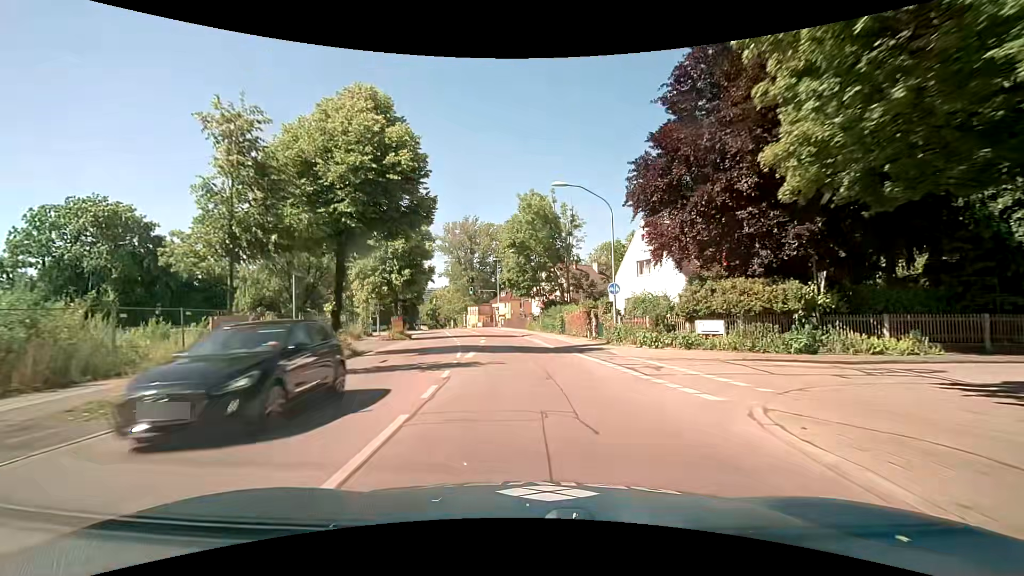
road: secondary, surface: asphalt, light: Day
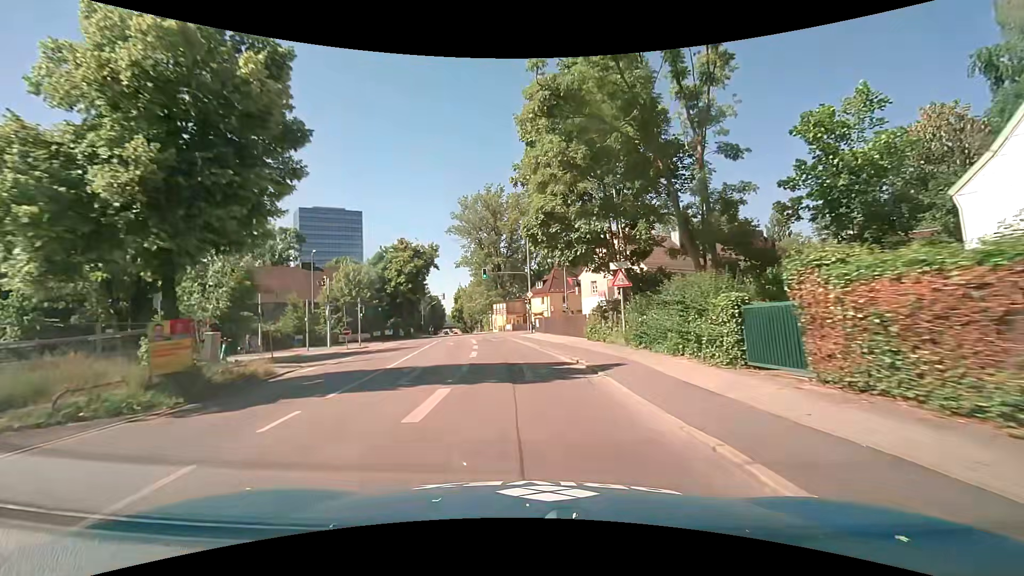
(-1.2, +29.1) m; -4°
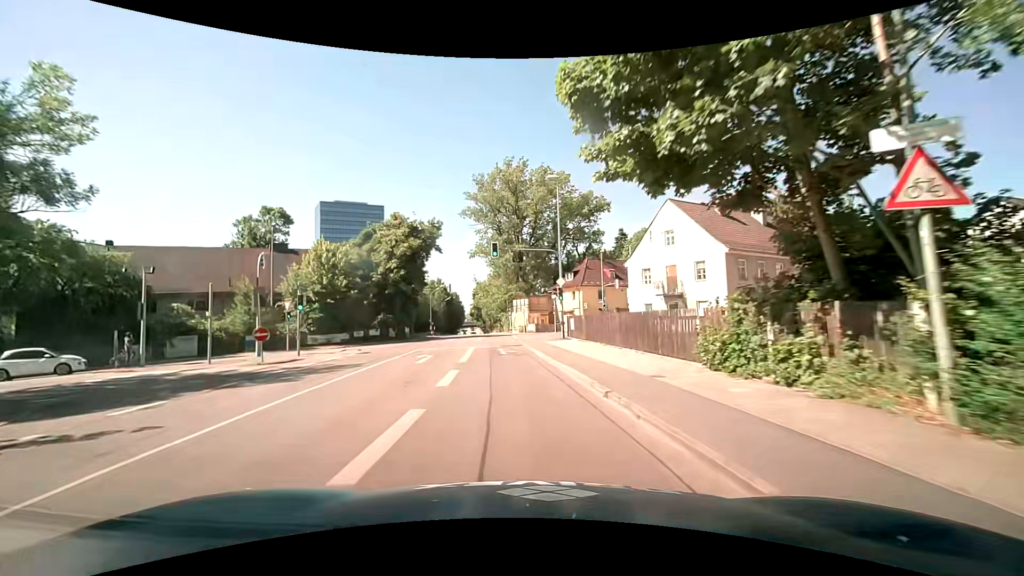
(-0.5, +14.7) m; -4°
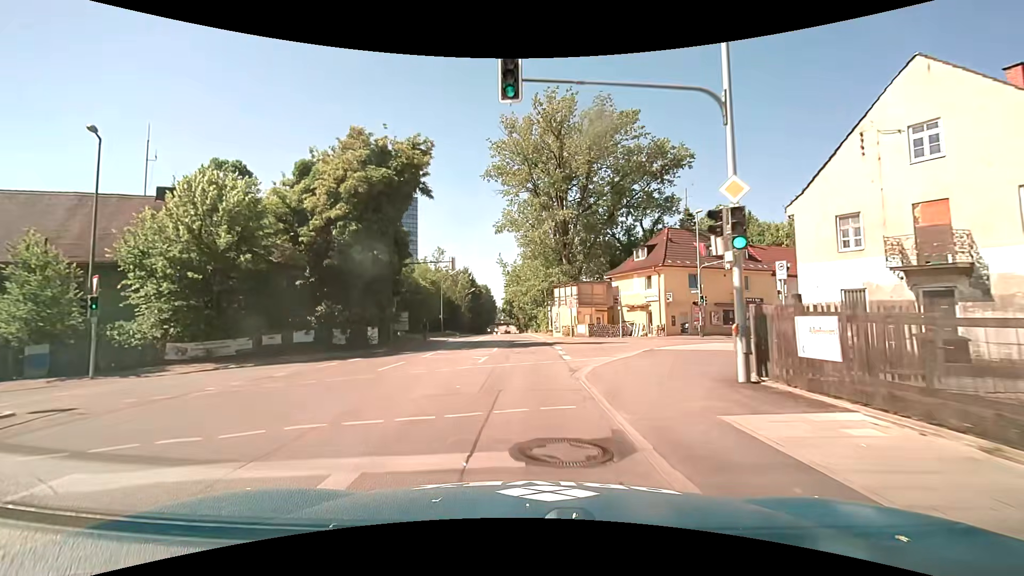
(-0.7, +22.1) m; -4°
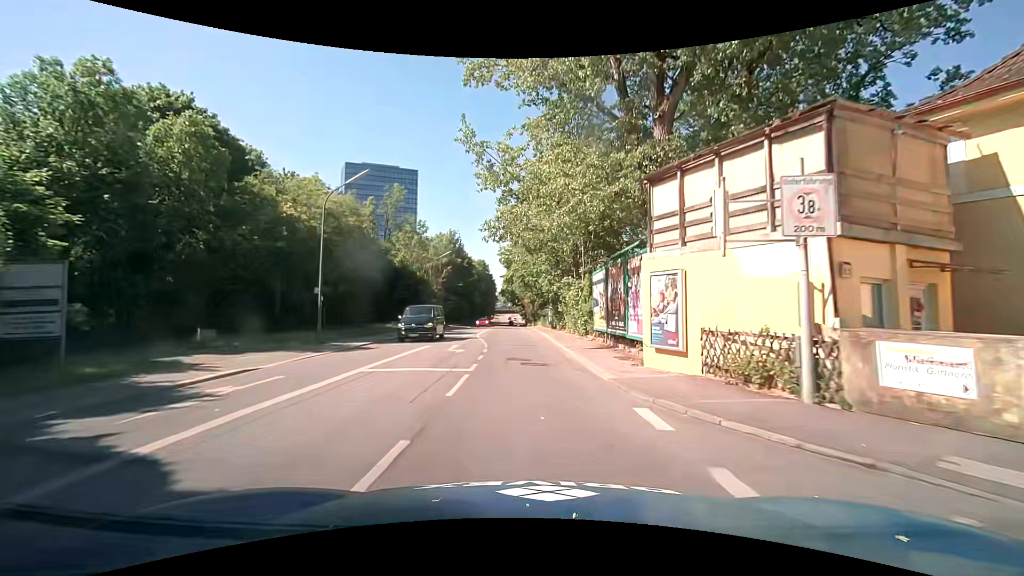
(-0.2, +37.2) m; -1°
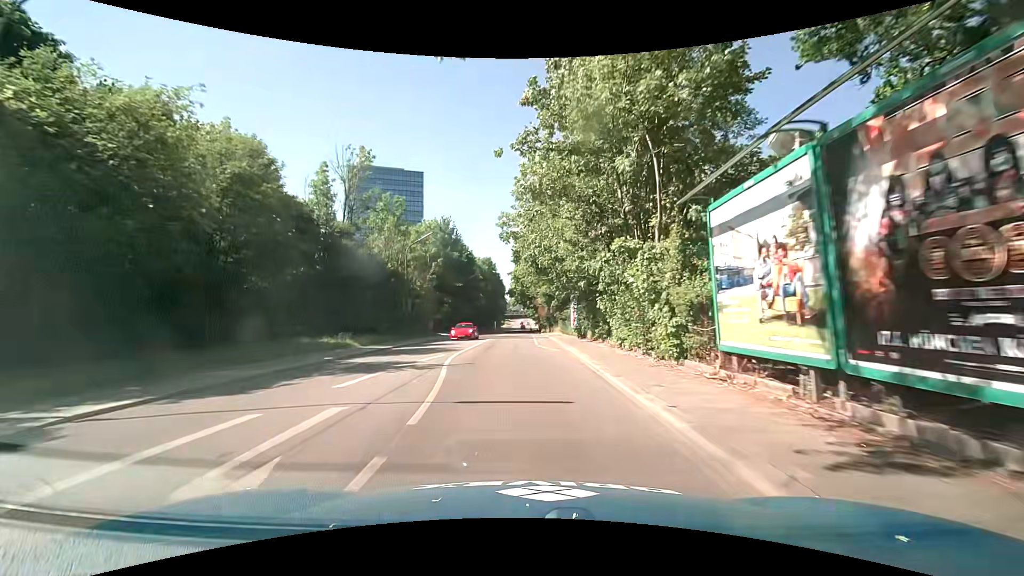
(-0.1, +15.4) m; -2°
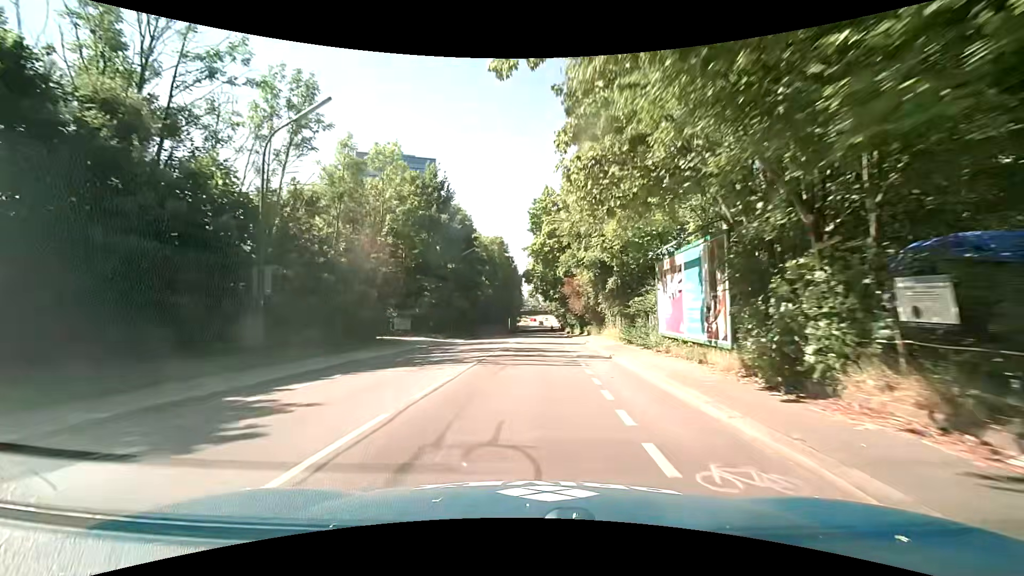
(-0.7, +23.6) m; -3°
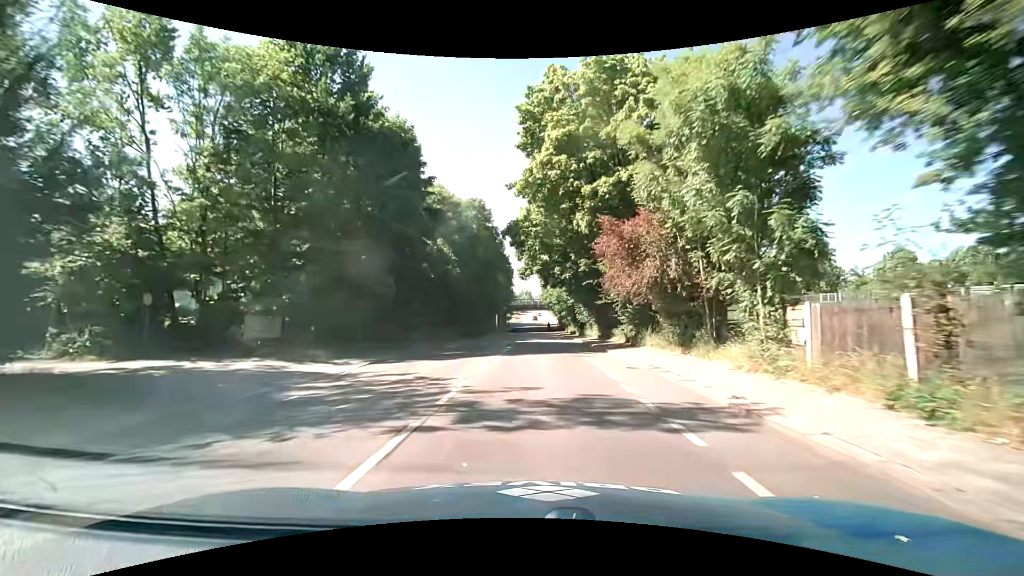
(+0.3, +23.2) m; +3°
(0, +10) (0, +20) (0, +30) (0, +40) (0, +50) (0, +60) (0, +70) (0, +80) (0, +90) (+1, +100) m
